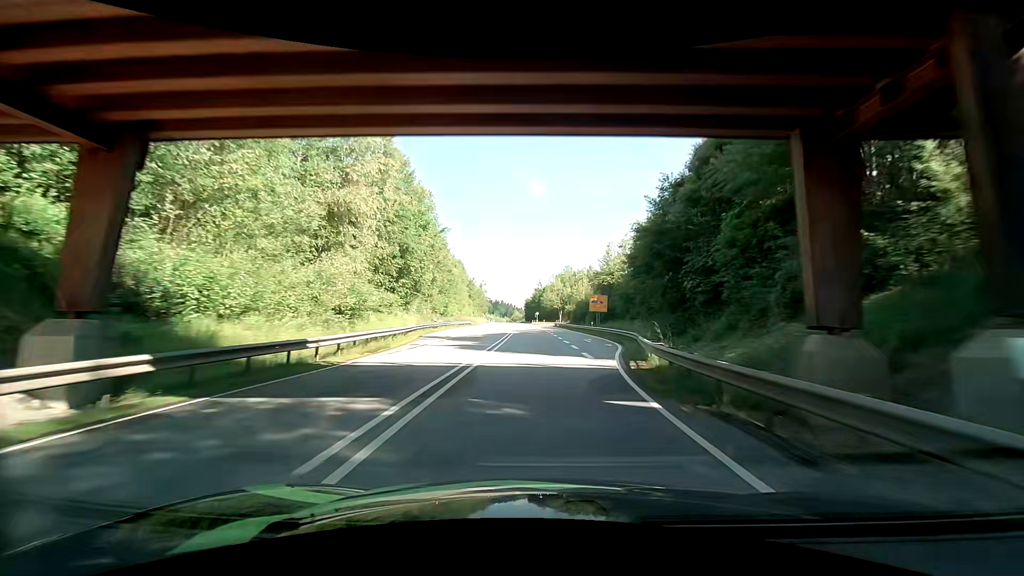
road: primary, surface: asphalt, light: Day
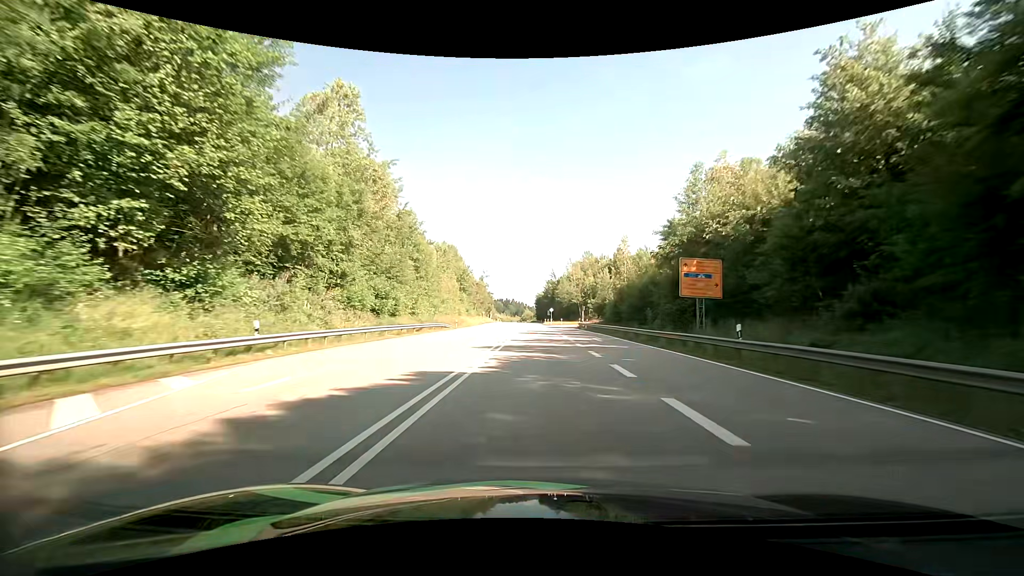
(-0.2, +36.3) m; -1°
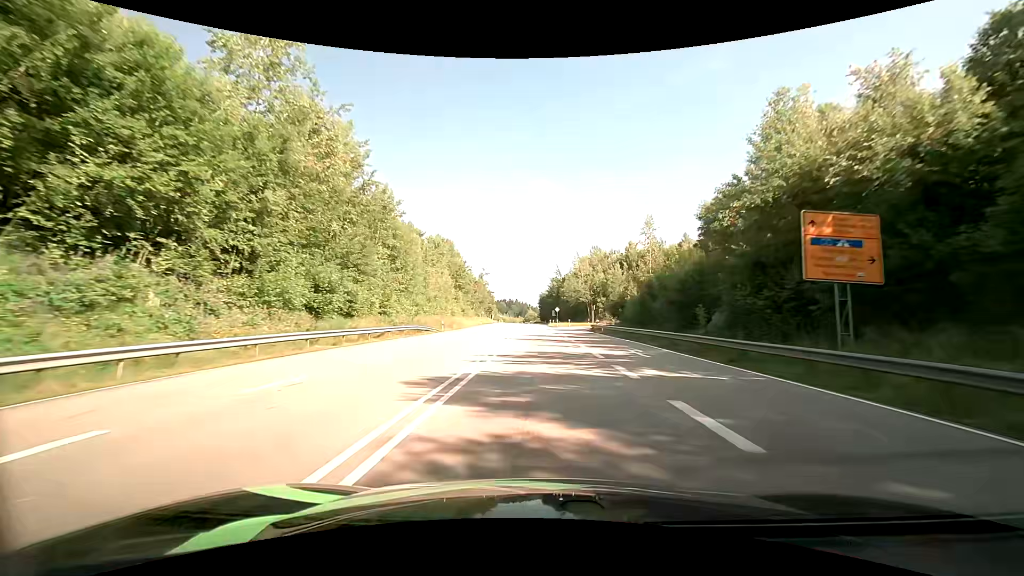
(0.0, +12.2) m; 0°
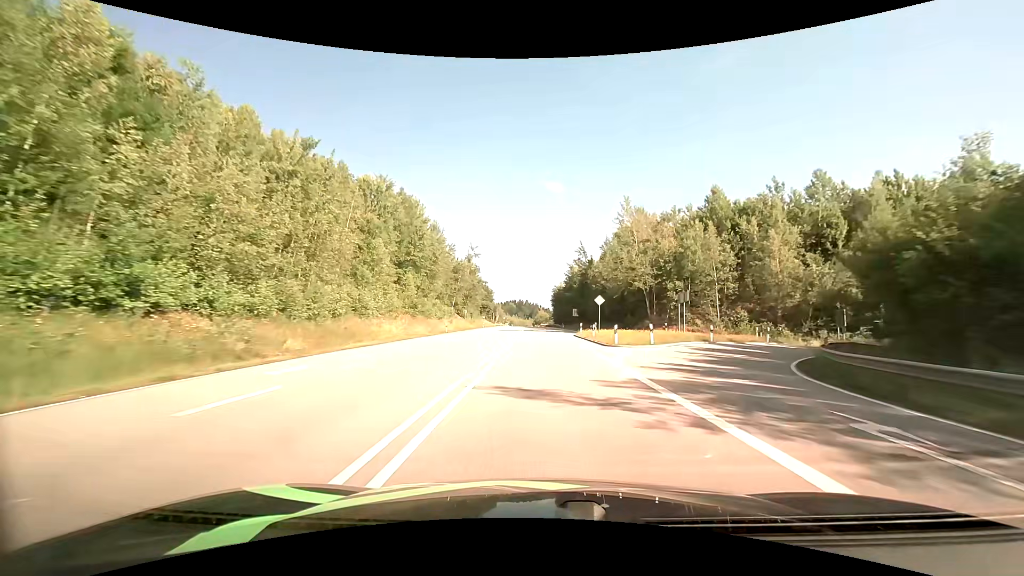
(-0.7, +50.2) m; -1°
(0, +10) (0, +20) (0, +30) (0, +40) (0, +50) (0, +60) (0, +70) (-1, +80) (-1, +90) (-1, +100) m
